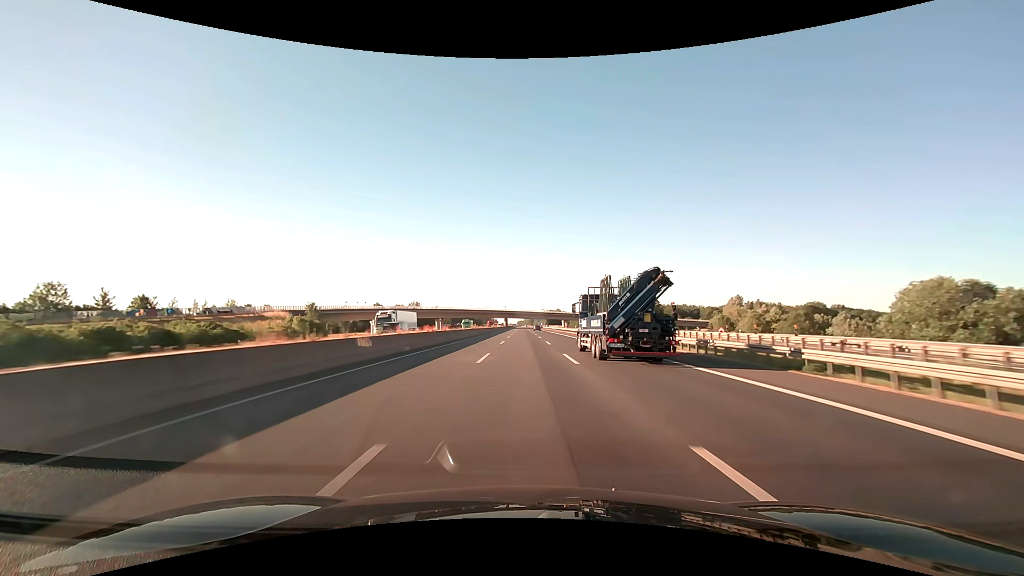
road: motorway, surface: asphalt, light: Day
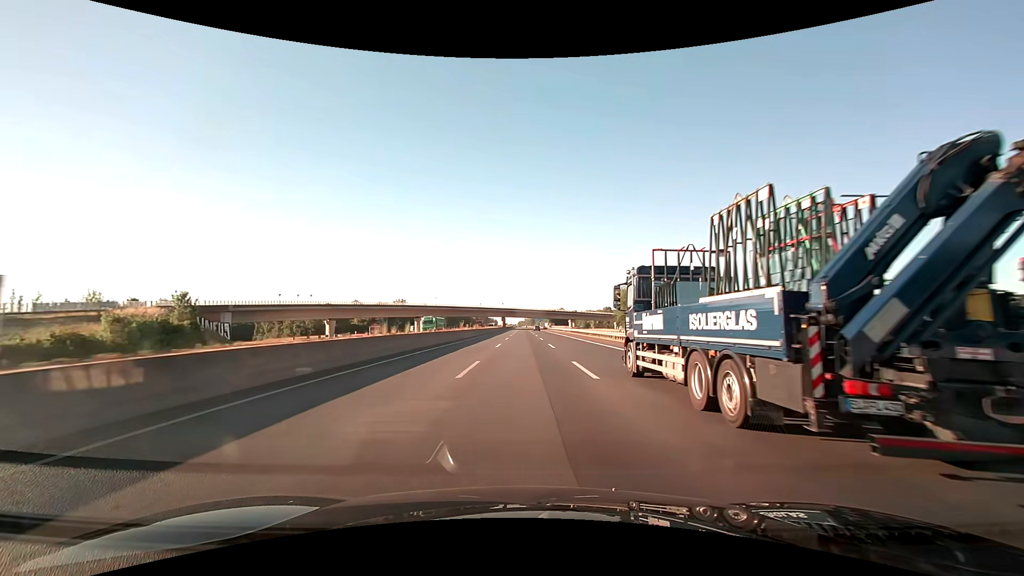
(0.0, +41.3) m; 0°
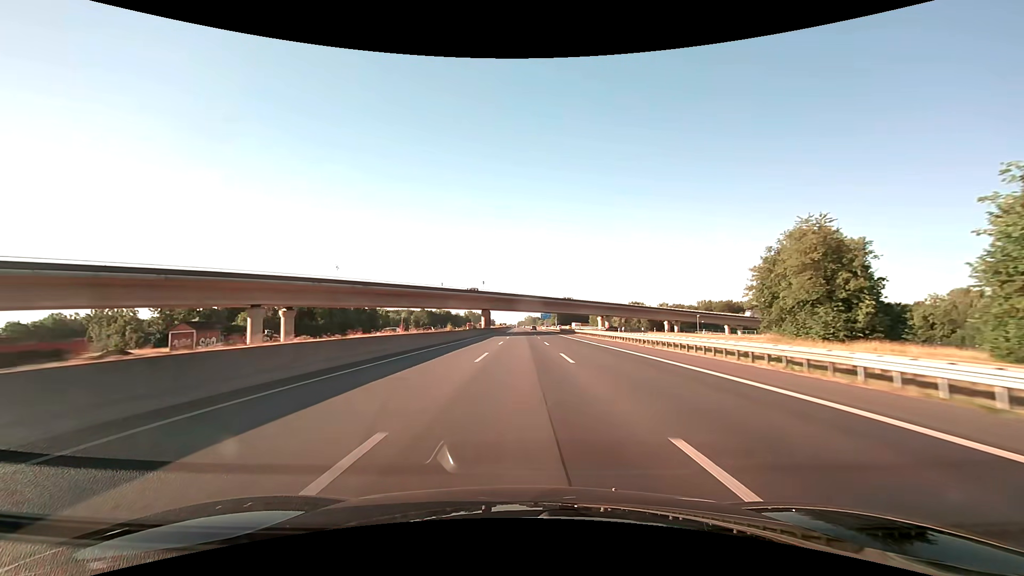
(-0.1, +103.1) m; 0°
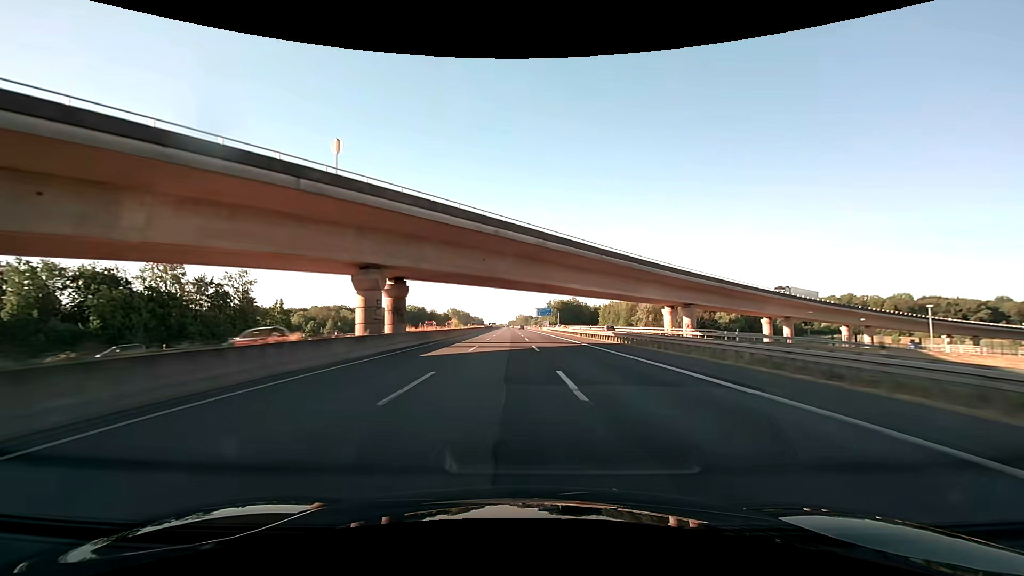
(+0.3, +82.5) m; +1°
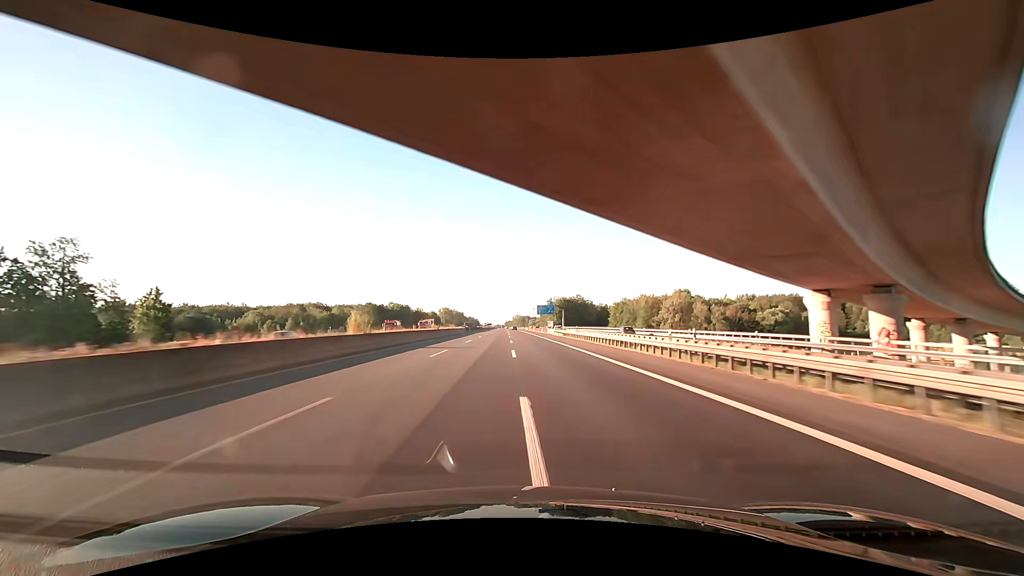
(+0.3, +41.2) m; +1°
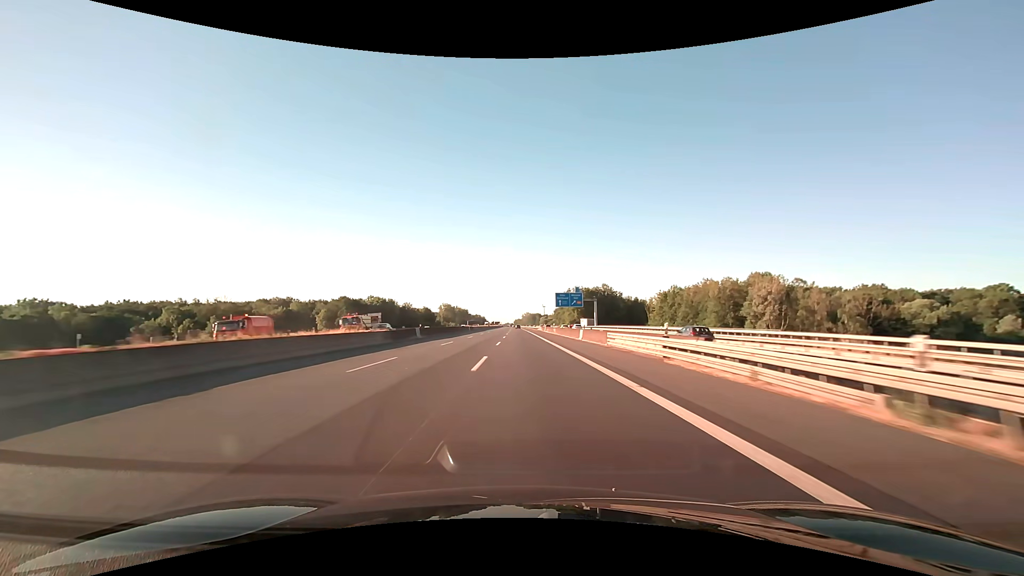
(-0.5, +61.8) m; -1°
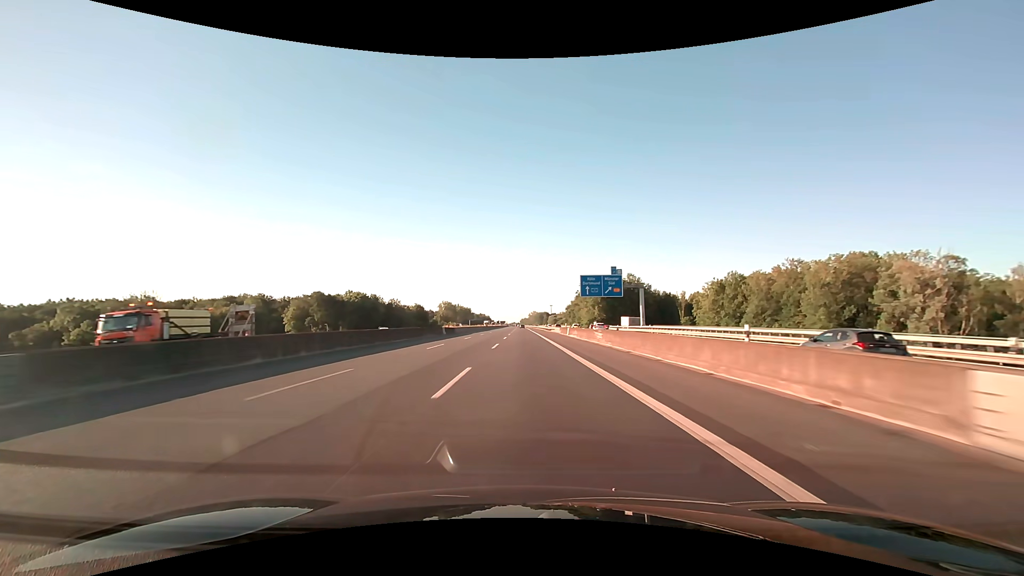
(-0.3, +41.3) m; -1°
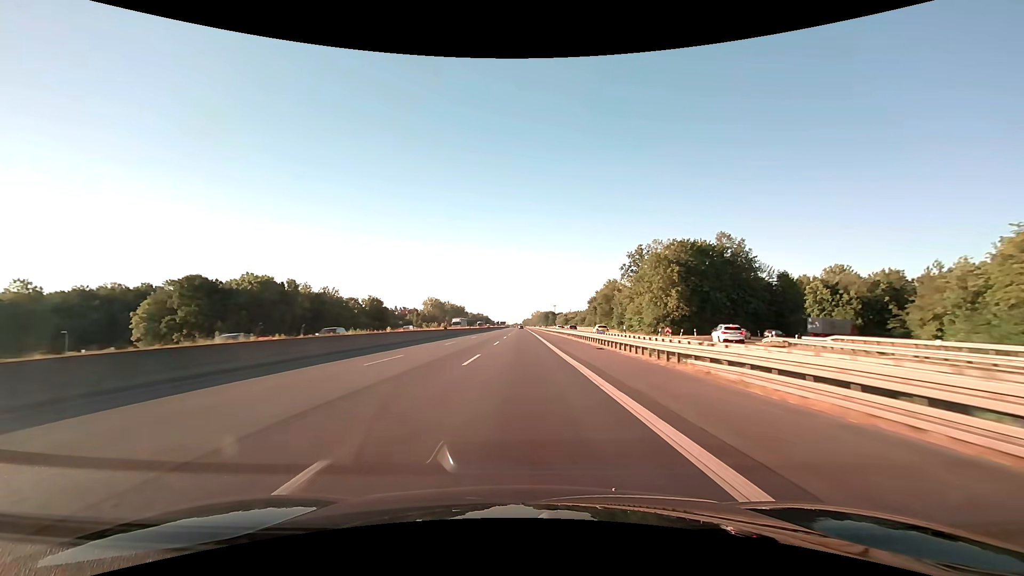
(-0.1, +82.5) m; 0°
(0, +10) (0, +20) (0, +30) (0, +40) (0, +50) (0, +60) (0, +70) (-1, +80) (-1, +90) (-1, +100) m
